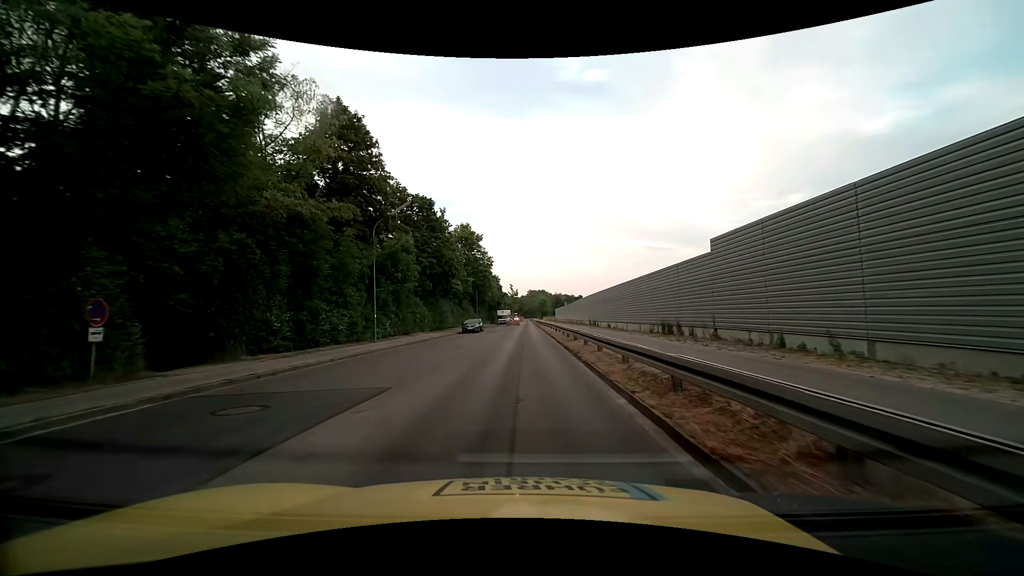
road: tertiary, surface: asphalt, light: Day
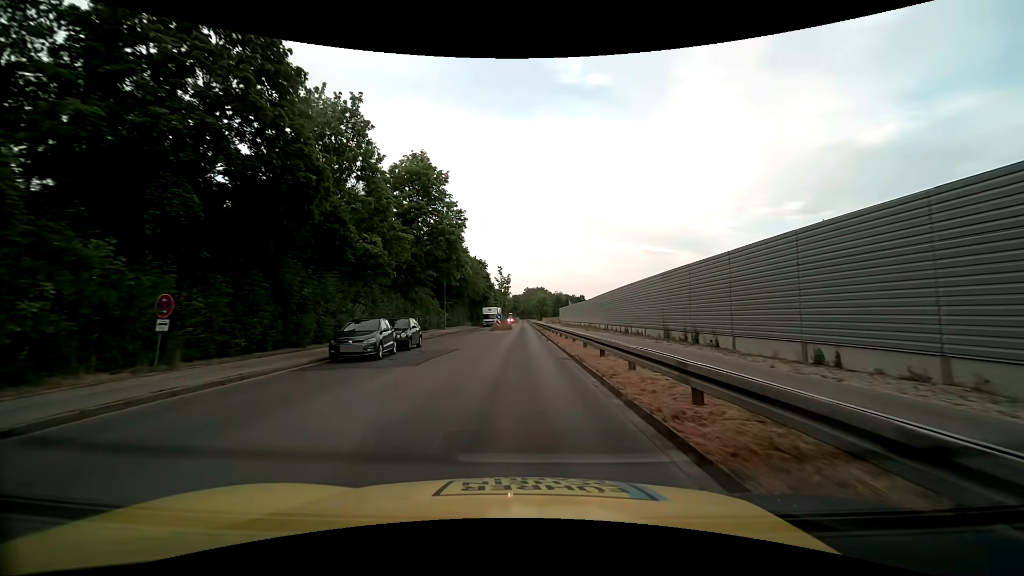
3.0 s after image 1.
(+0.1, +33.3) m; 0°
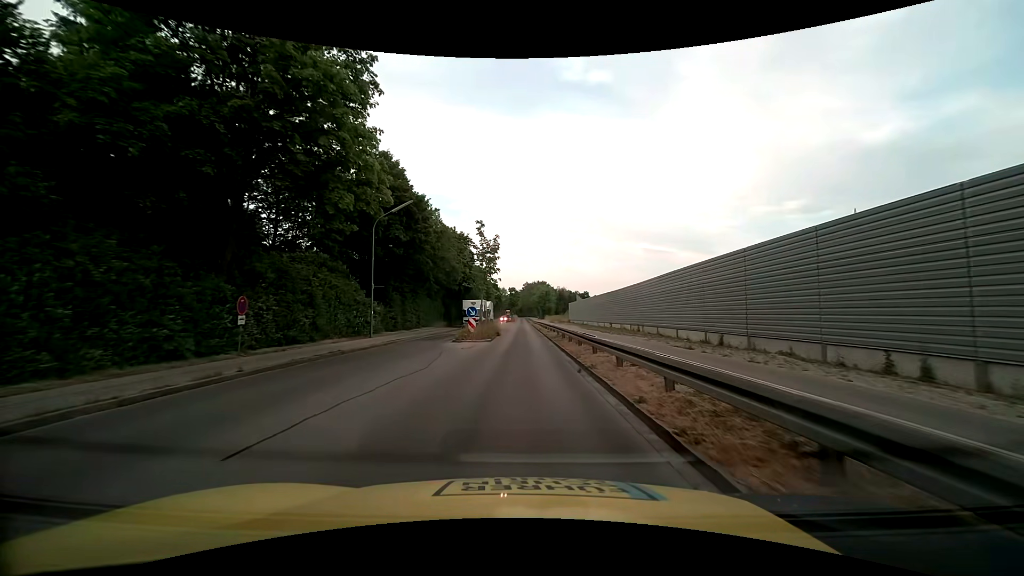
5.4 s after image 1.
(+0.2, +27.1) m; +1°
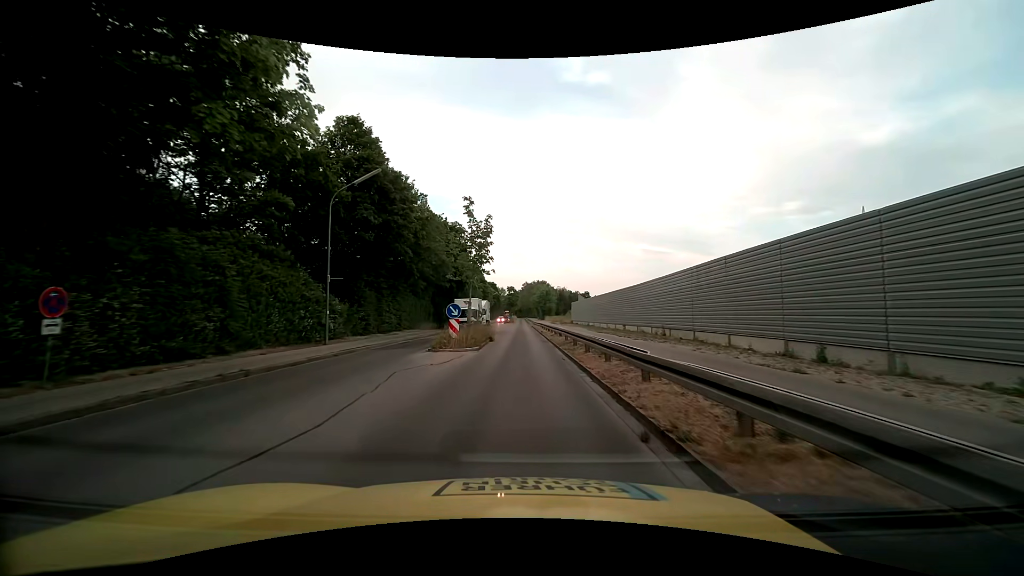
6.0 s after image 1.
(0.0, +6.7) m; 0°
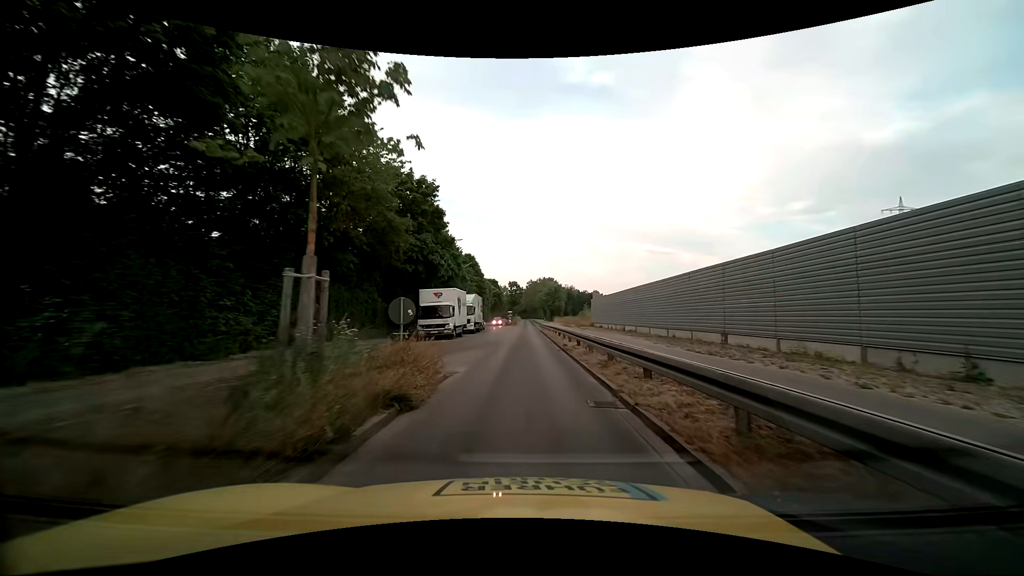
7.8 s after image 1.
(-0.1, +20.0) m; -1°
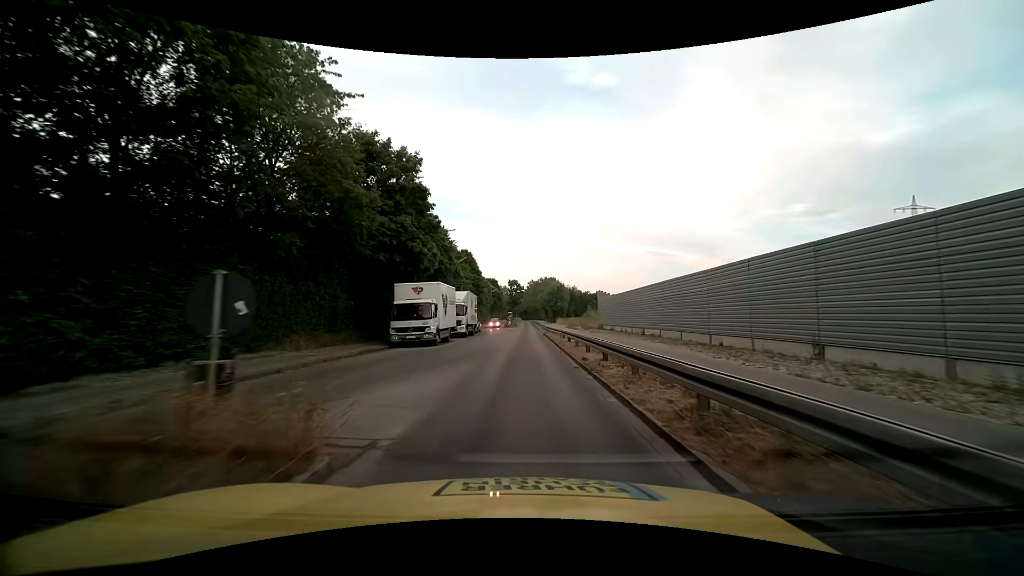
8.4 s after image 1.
(0.0, +6.8) m; 0°
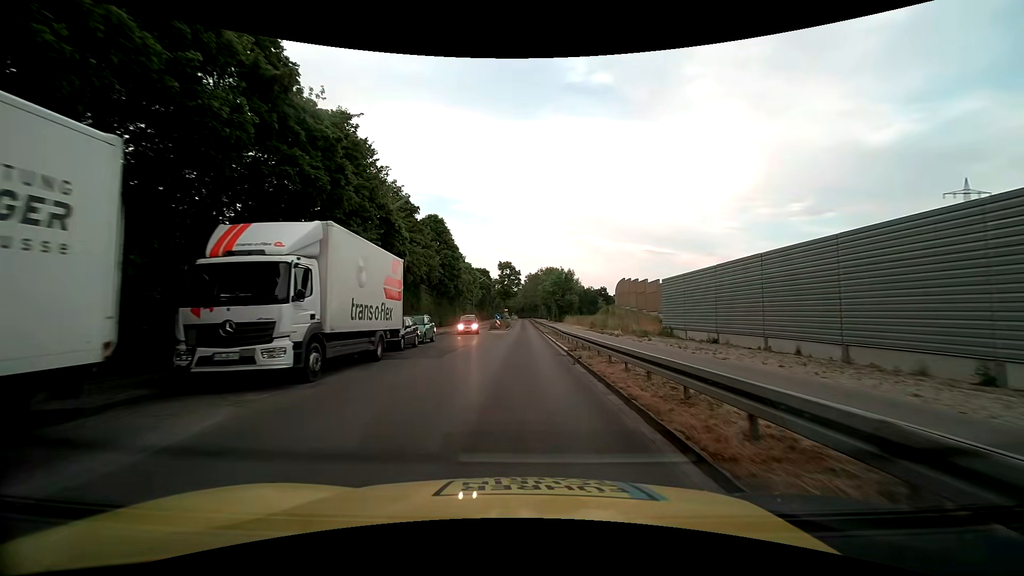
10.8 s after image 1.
(+0.1, +27.7) m; 0°
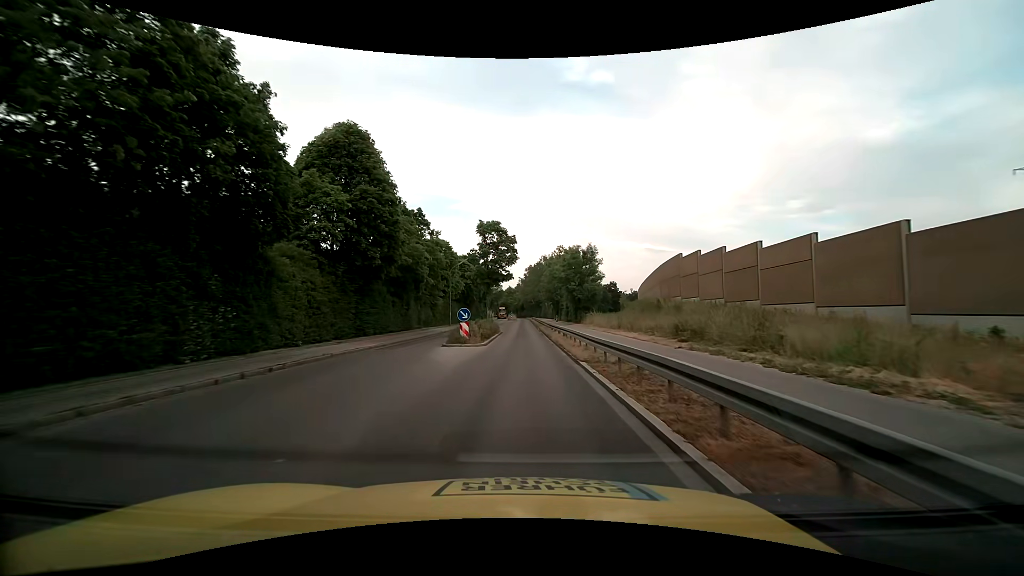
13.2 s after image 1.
(+0.1, +27.7) m; 0°
(0, +10) (0, +20) (0, +30) (0, +40) (0, +50) (0, +60) (0, +70) (0, +80) (0, +90) (0, +100) m
